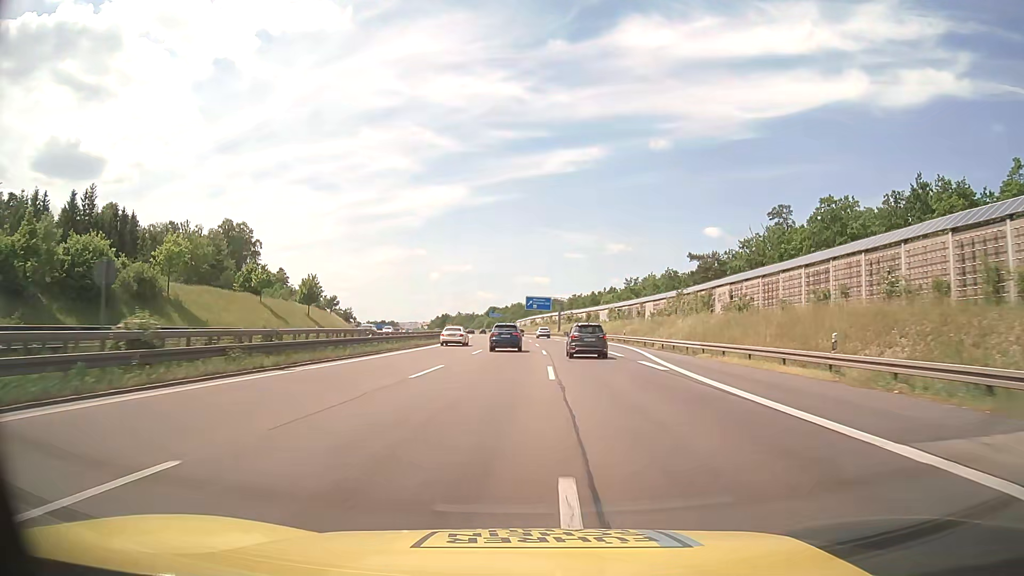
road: motorway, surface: asphalt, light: Day
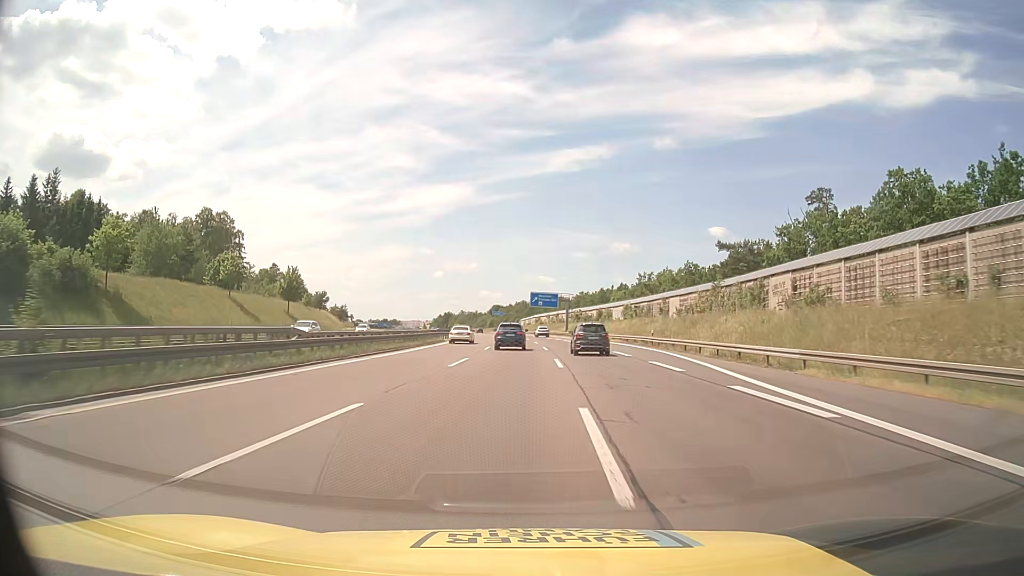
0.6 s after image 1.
(-0.1, +12.8) m; 0°
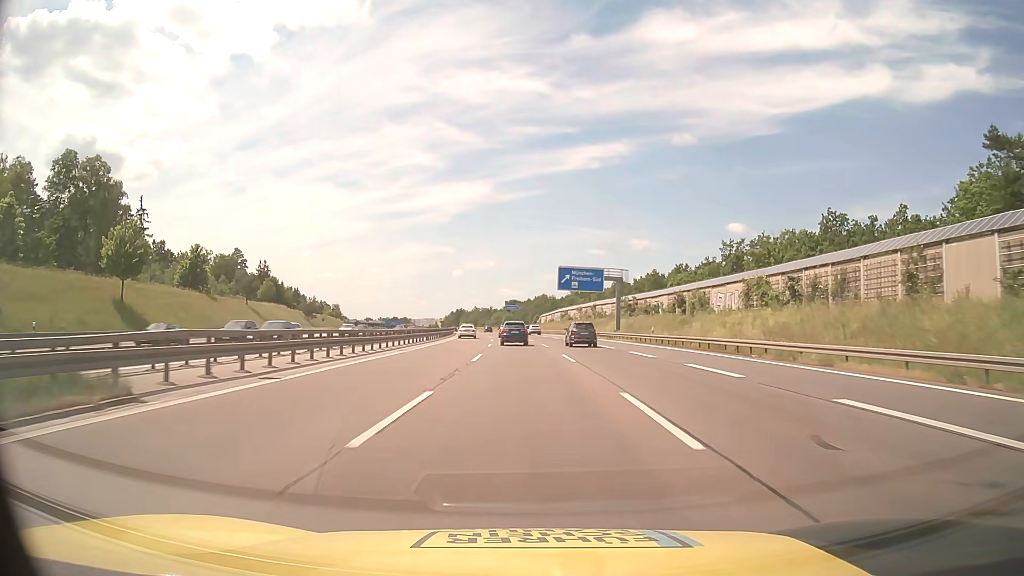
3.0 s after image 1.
(-0.8, +52.4) m; -2°
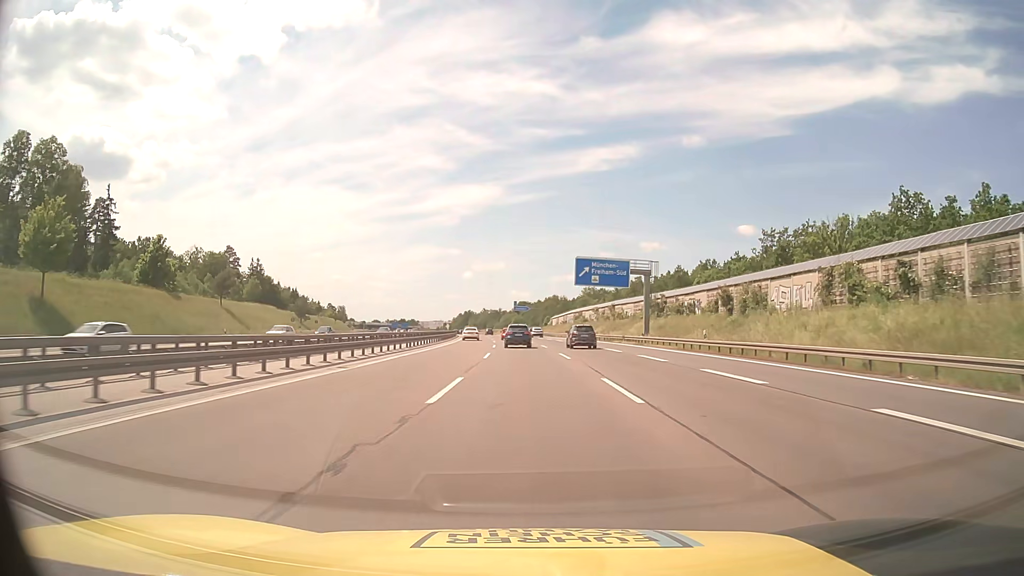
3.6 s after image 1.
(-0.1, +13.3) m; -1°
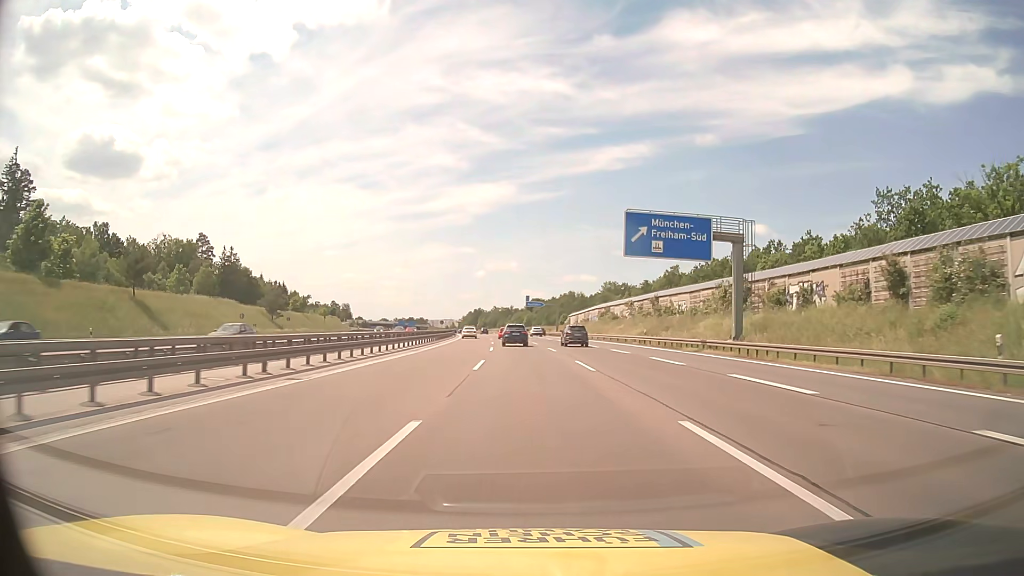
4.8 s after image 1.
(-0.3, +26.7) m; -1°
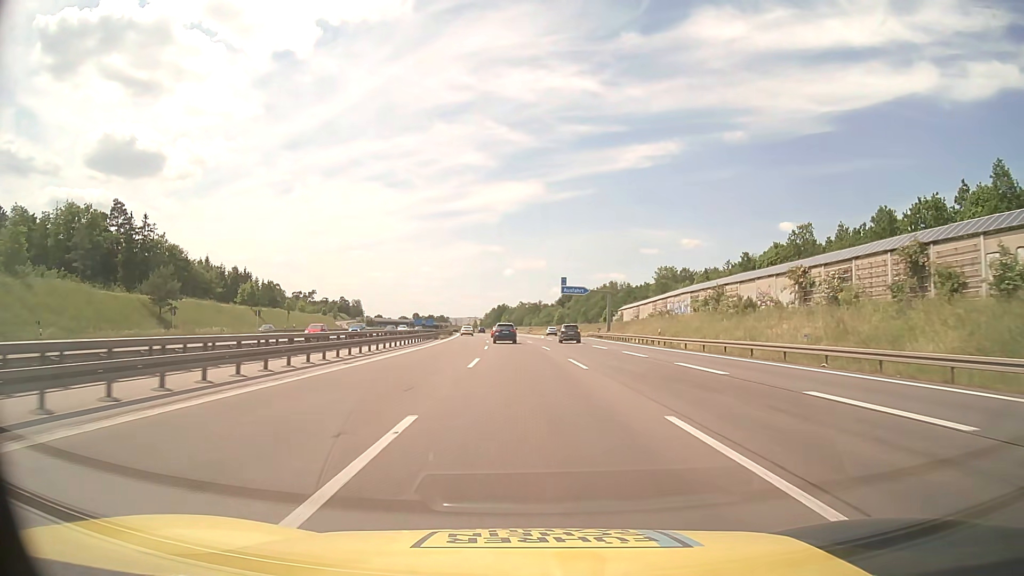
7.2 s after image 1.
(-1.1, +53.8) m; -2°
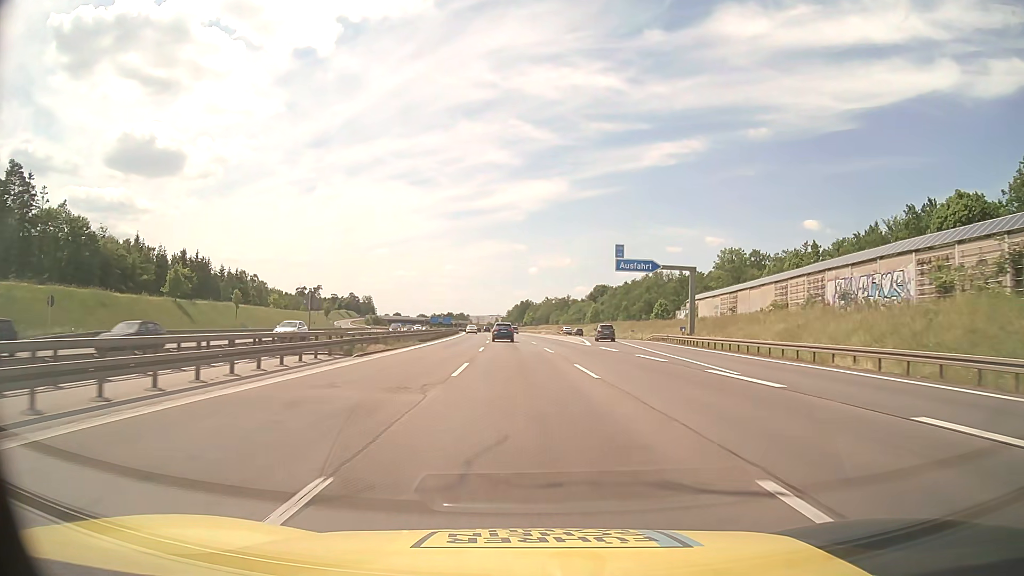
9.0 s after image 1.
(-0.7, +40.6) m; -2°
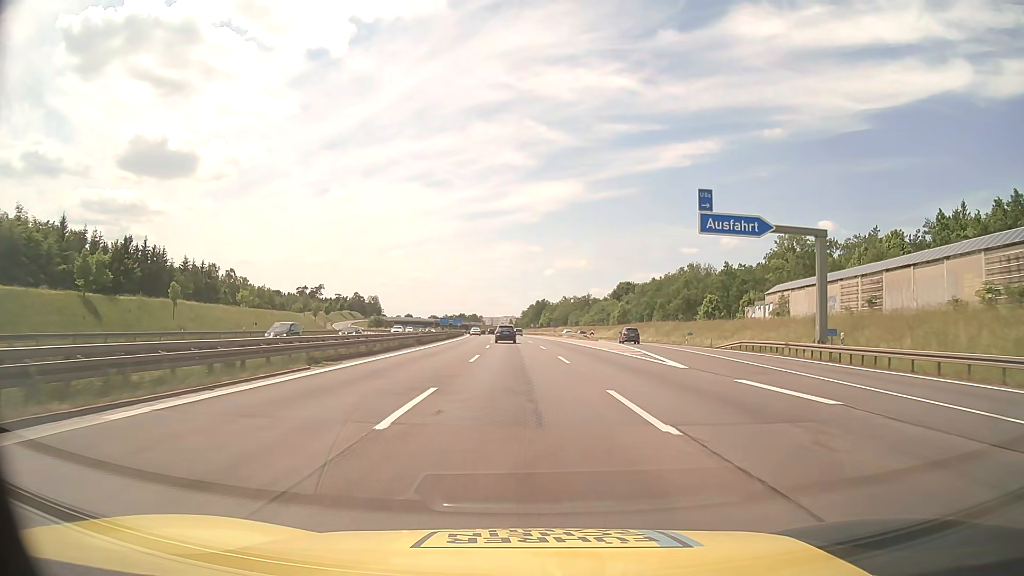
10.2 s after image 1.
(-0.3, +27.1) m; -1°
(0, +10) (0, +20) (0, +30) (-1, +40) (-1, +50) (-1, +60) (-2, +70) (-2, +80) (-3, +90) (-3, +100) m
